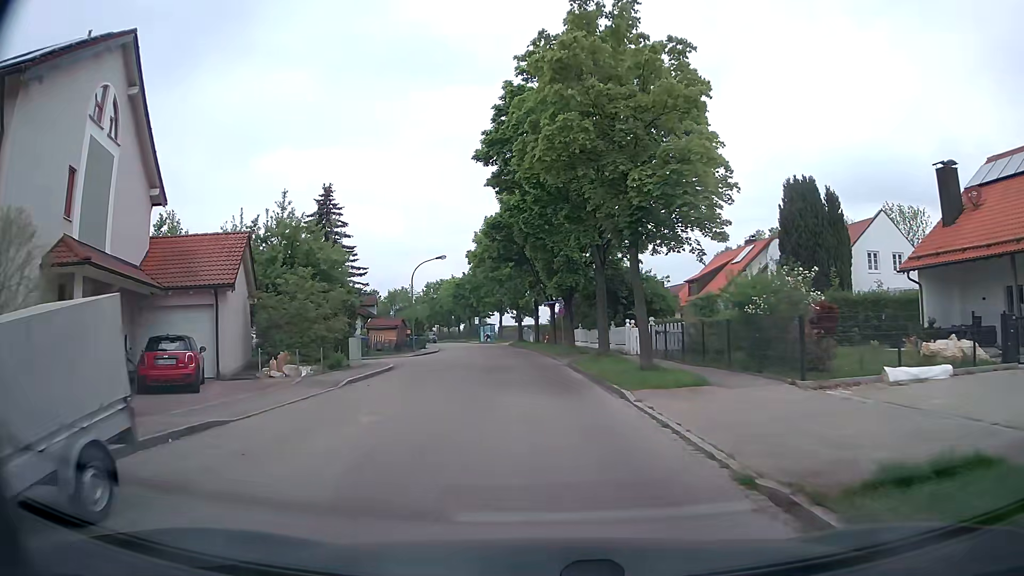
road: residential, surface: asphalt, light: Day
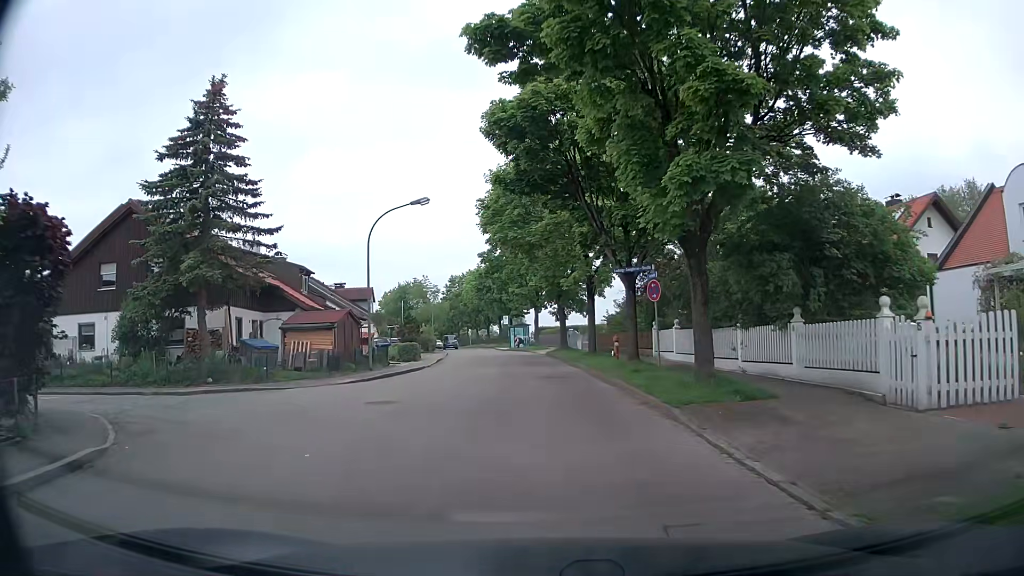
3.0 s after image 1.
(-0.8, +23.1) m; -4°
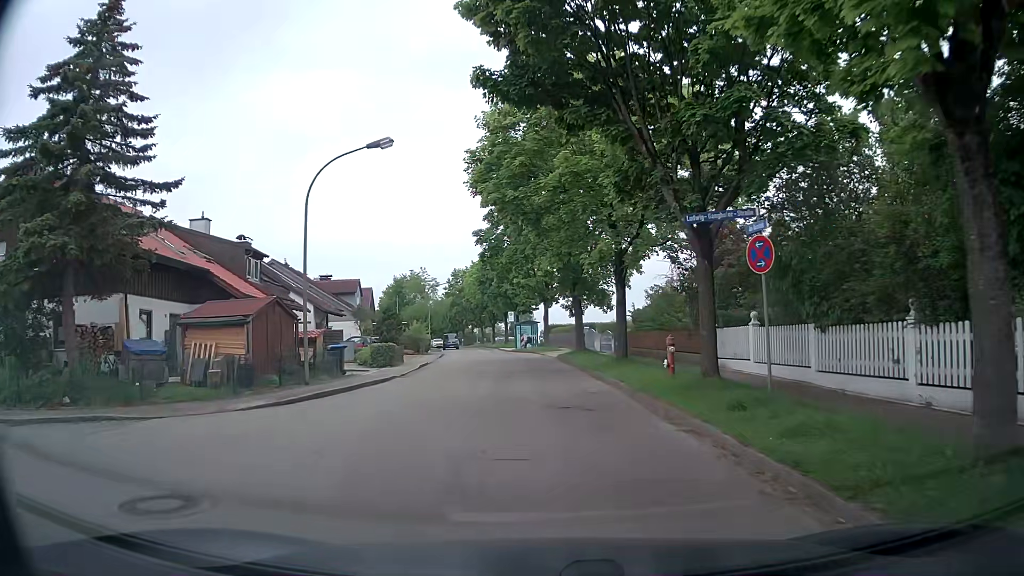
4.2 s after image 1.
(-0.1, +8.9) m; -1°
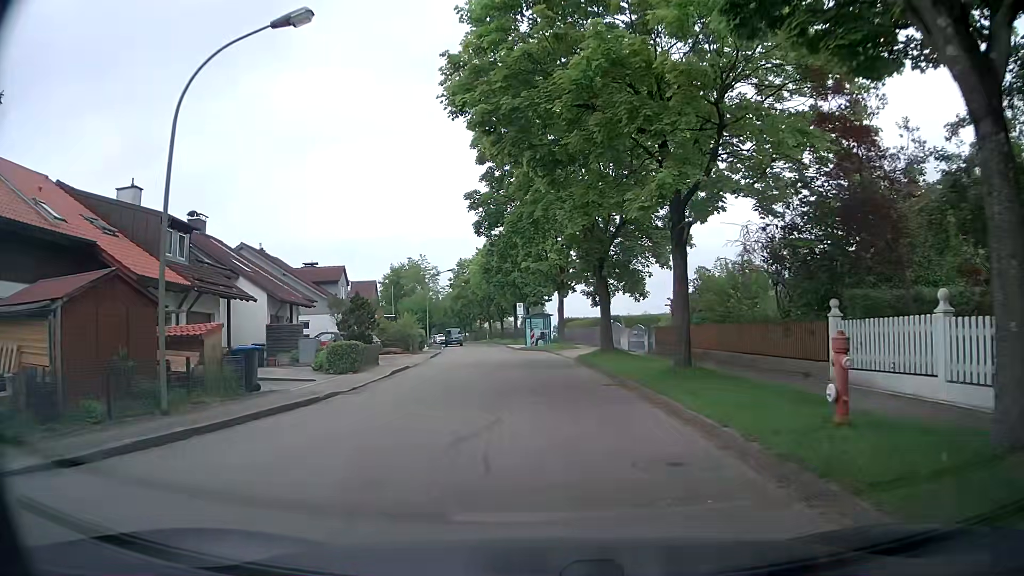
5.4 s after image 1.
(-0.1, +8.6) m; -1°
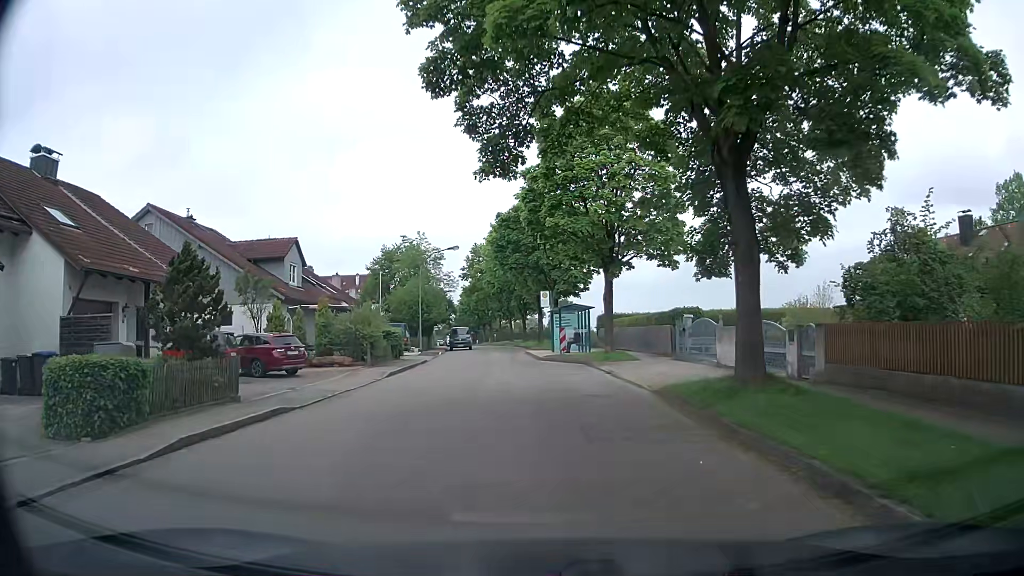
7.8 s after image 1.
(-0.5, +16.3) m; -3°
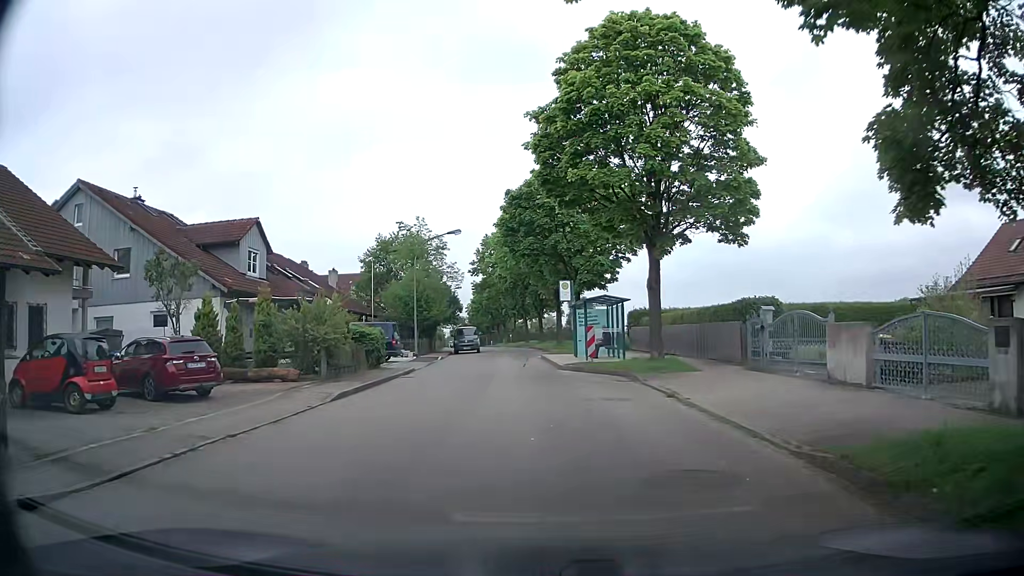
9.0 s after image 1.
(-0.1, +7.7) m; -1°
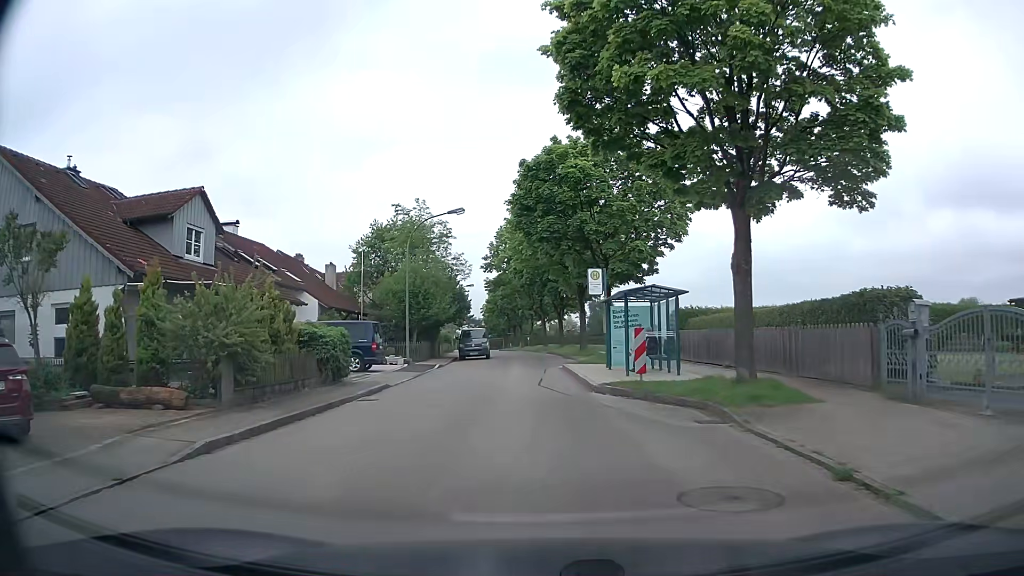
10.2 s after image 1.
(-0.2, +7.4) m; -3°
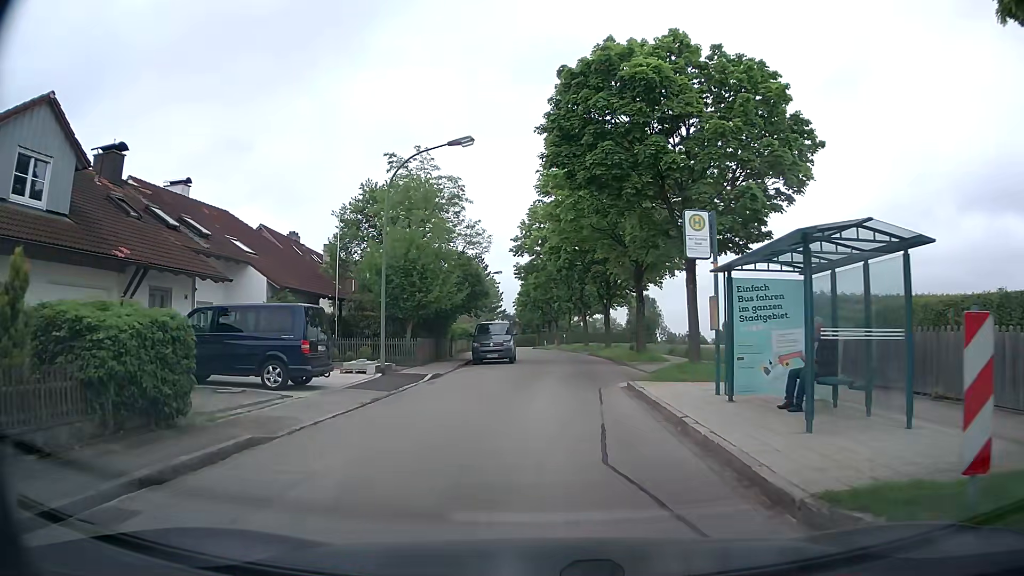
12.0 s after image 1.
(-0.3, +11.1) m; -4°
(0, +10) (0, +20) (+1, +30) (+2, +40) (+2, +50) (+2, +60) (+1, +70) (0, +80) (0, +90) (-1, +100) m
